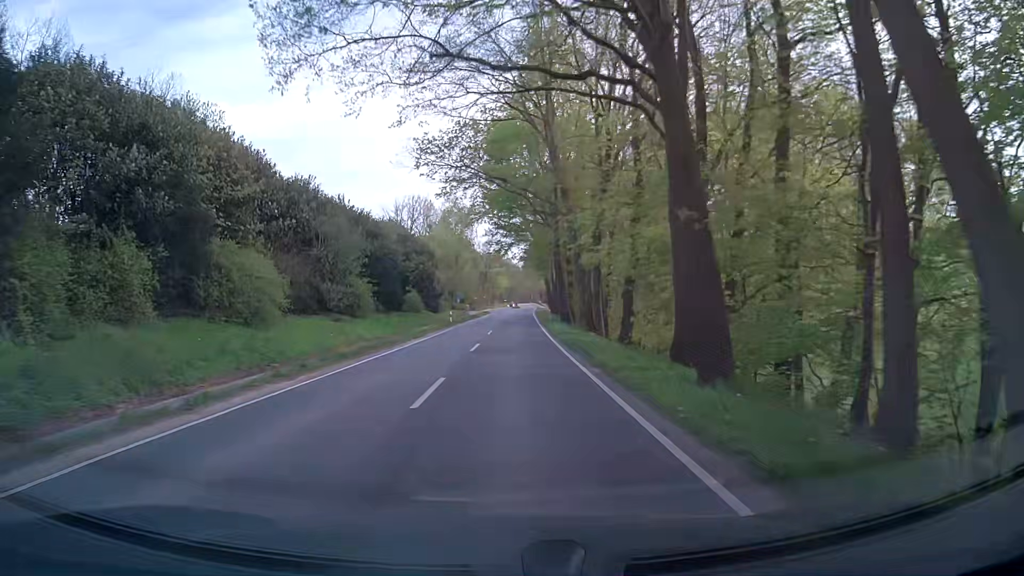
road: secondary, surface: asphalt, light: Day
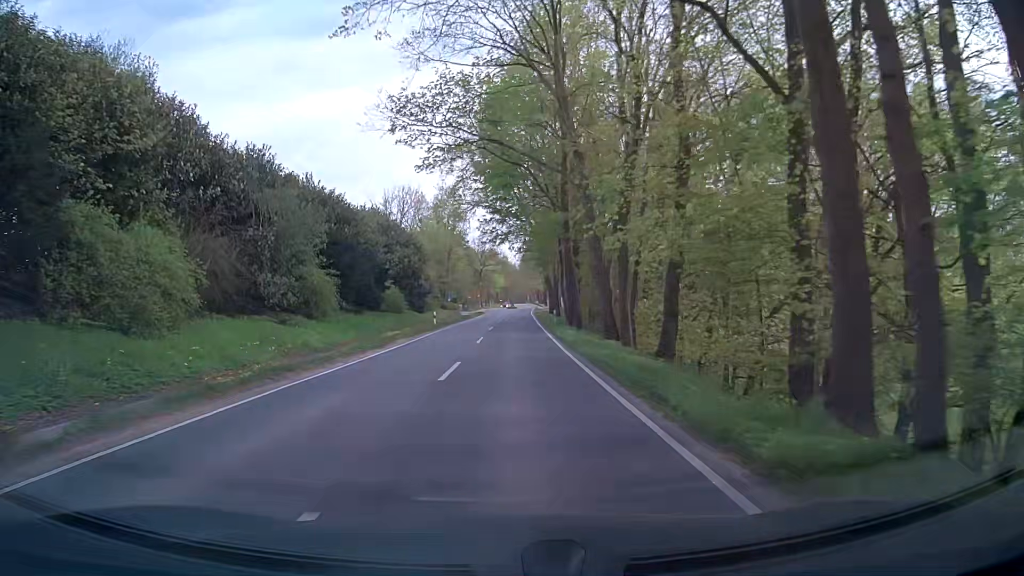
(0.0, +9.0) m; 0°
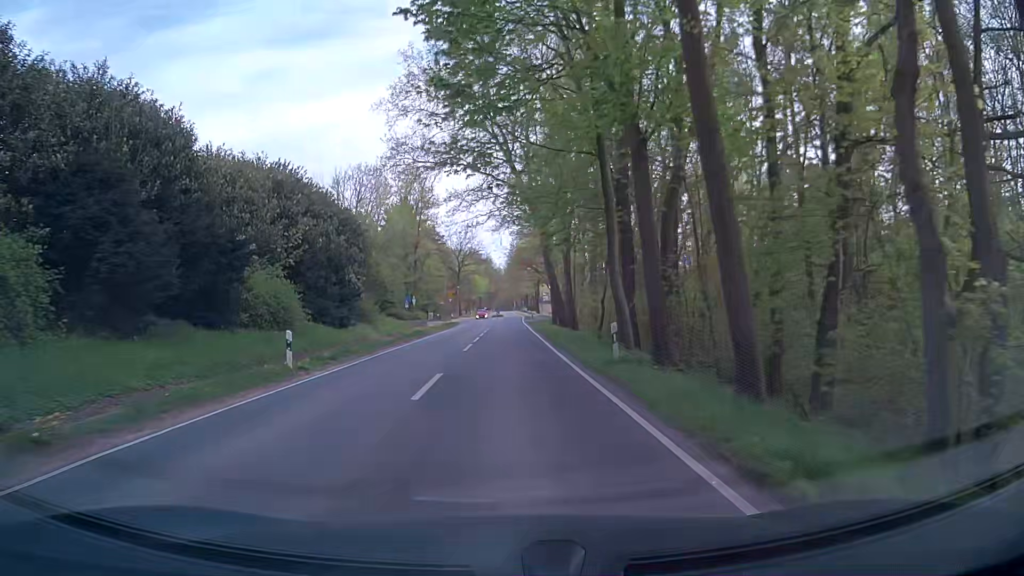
(+0.5, +26.6) m; +2°
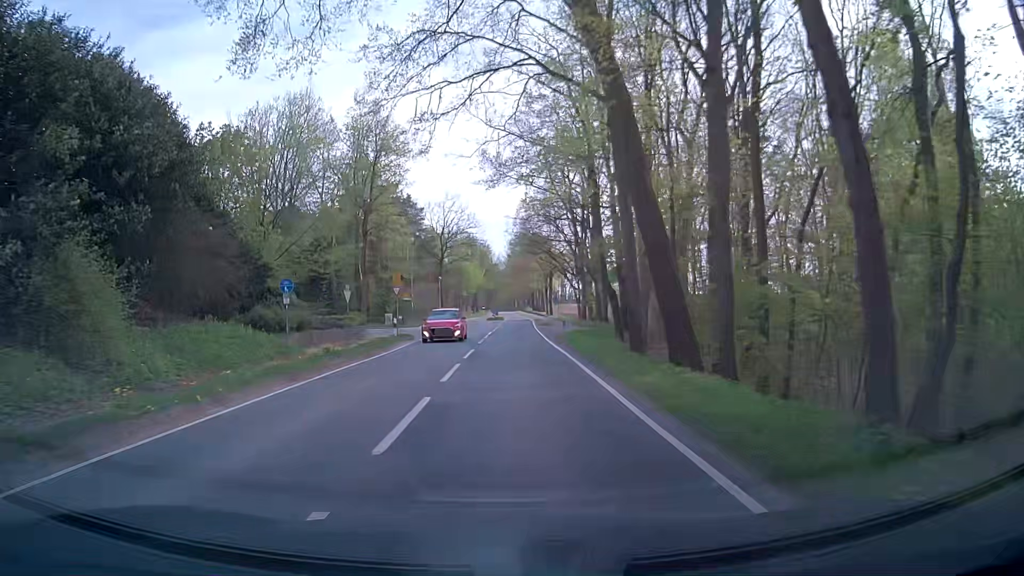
(+0.1, +34.2) m; 0°
